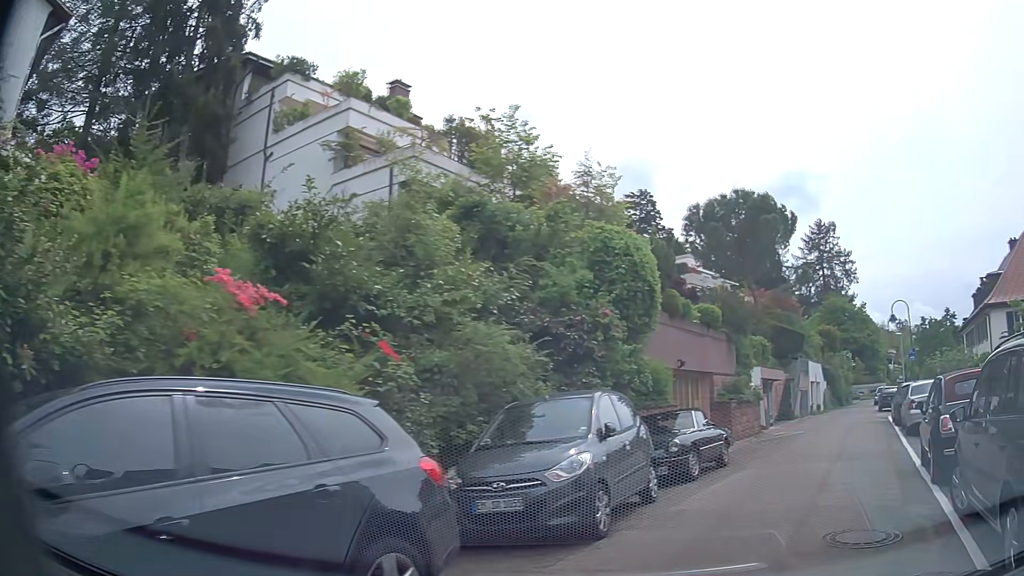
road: residential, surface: asphalt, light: Day
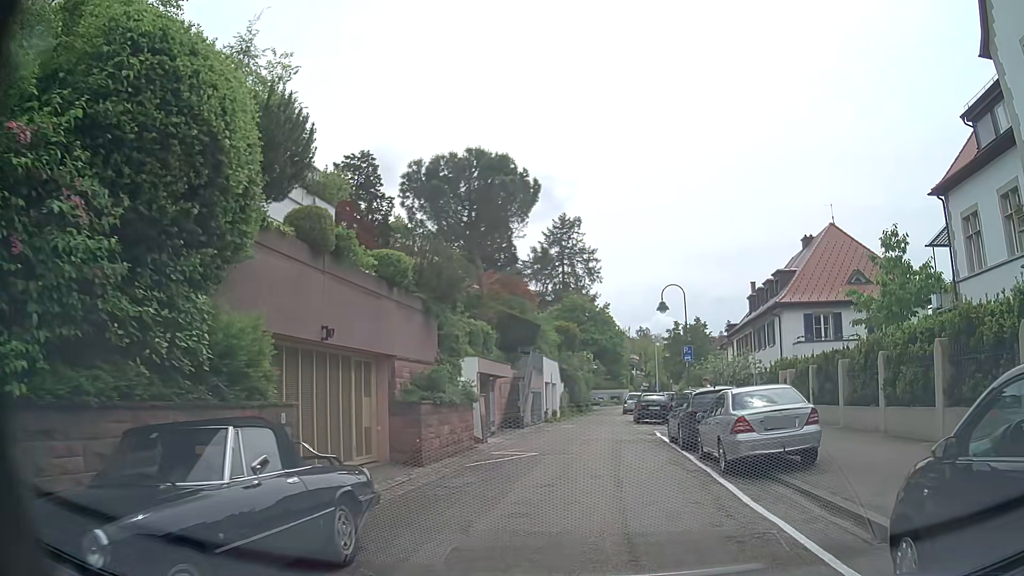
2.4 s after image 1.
(+2.0, +7.9) m; +20°
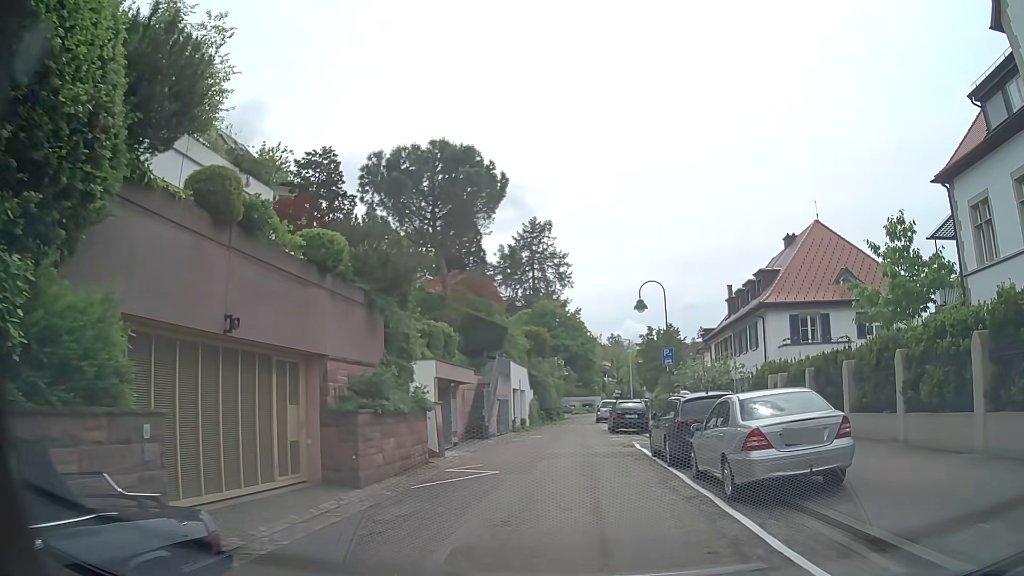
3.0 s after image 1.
(+0.1, +2.5) m; +4°
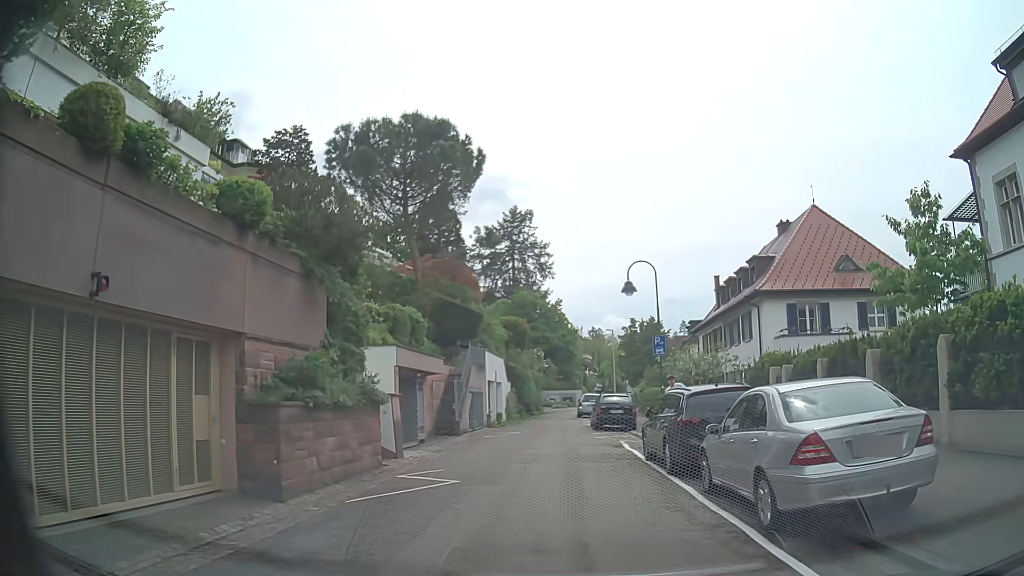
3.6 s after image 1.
(0.0, +2.6) m; +2°
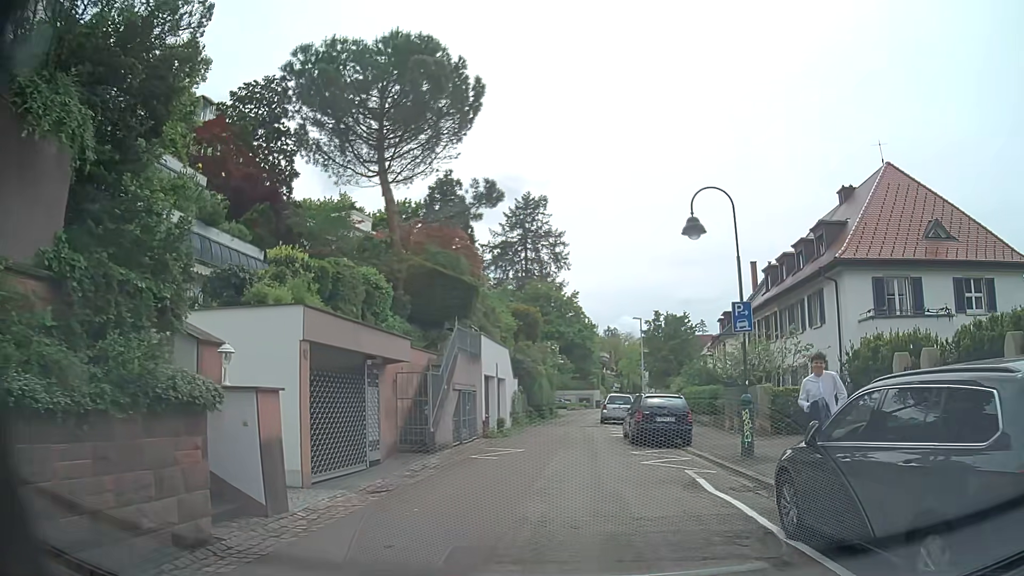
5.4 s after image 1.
(-0.3, +8.0) m; -1°
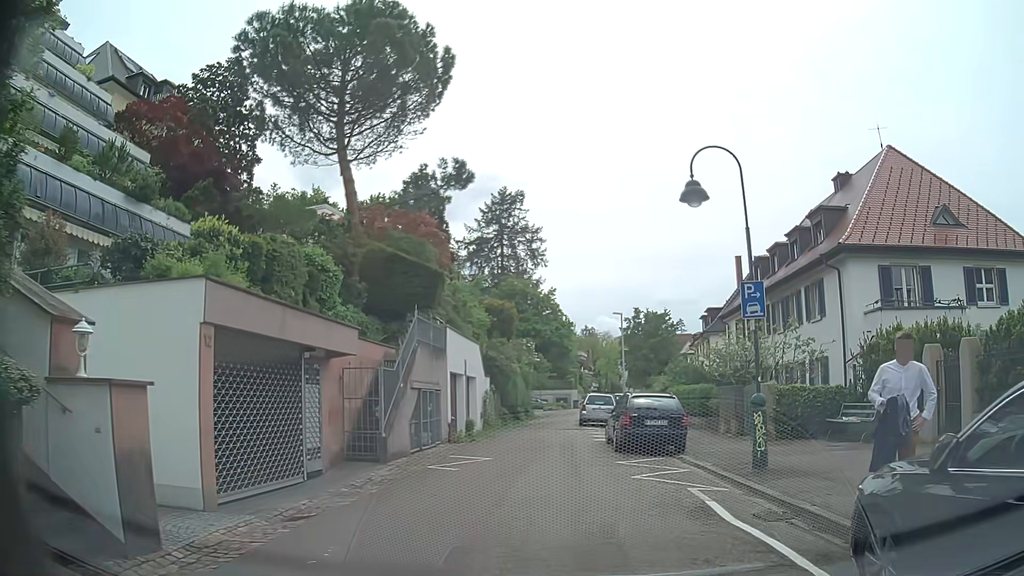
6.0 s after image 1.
(0.0, +2.4) m; +2°
